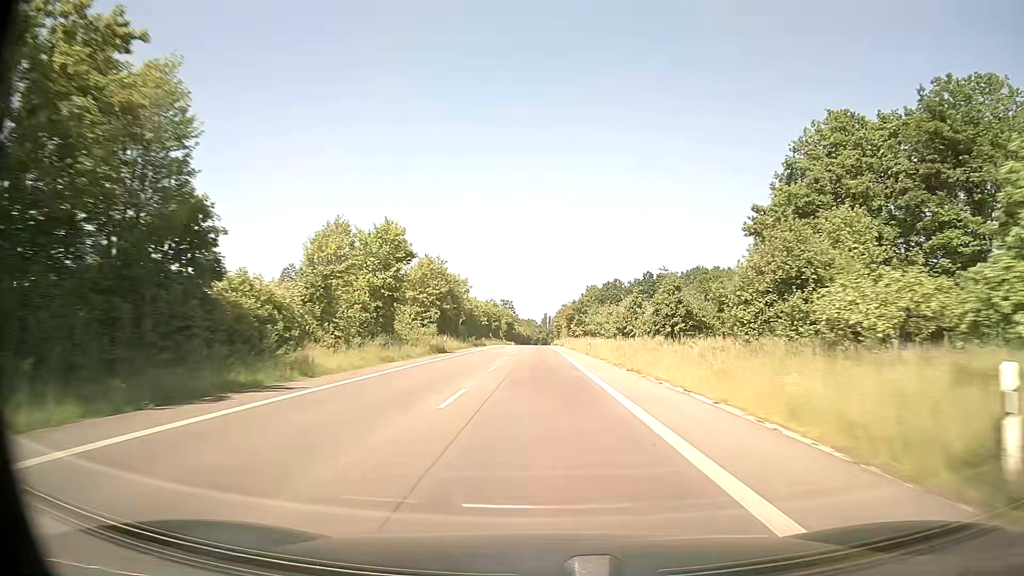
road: secondary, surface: asphalt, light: Day
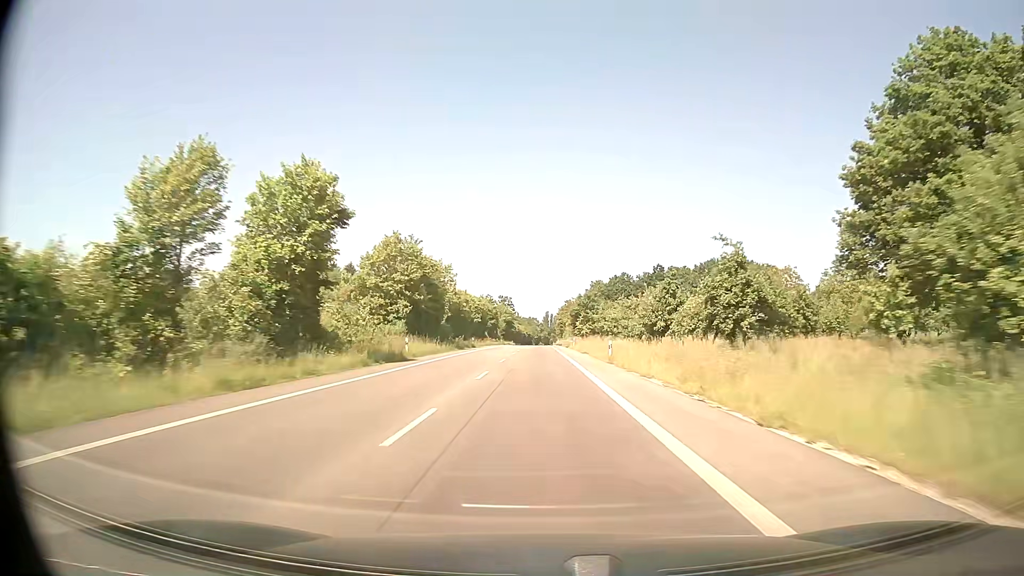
(0.0, +16.1) m; 0°
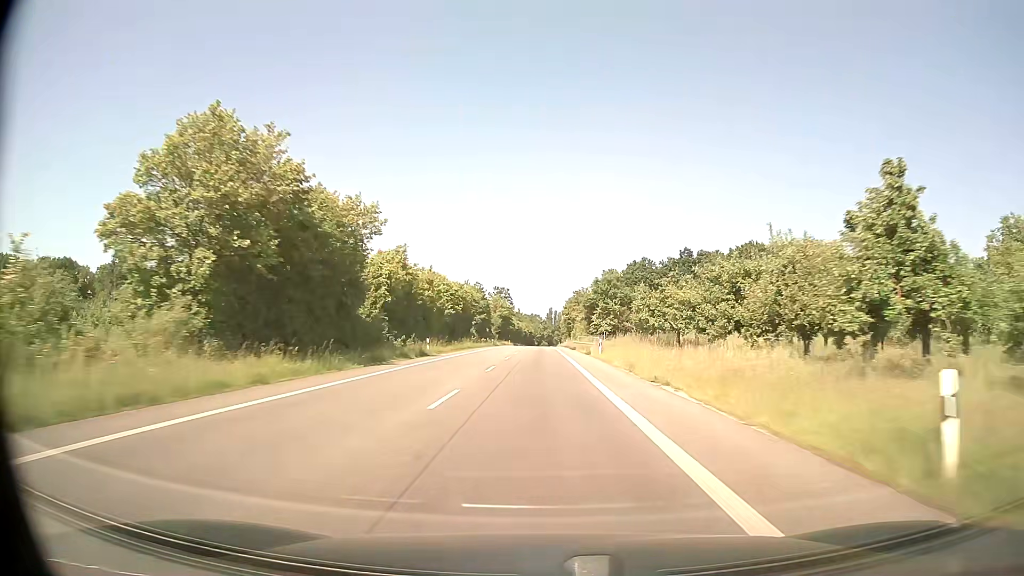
(0.0, +32.3) m; 0°
(0, +10) (0, +20) (0, +30) (0, +40) (0, +50) (0, +60) (0, +70) (0, +80) (0, +90) (-1, +100) m
